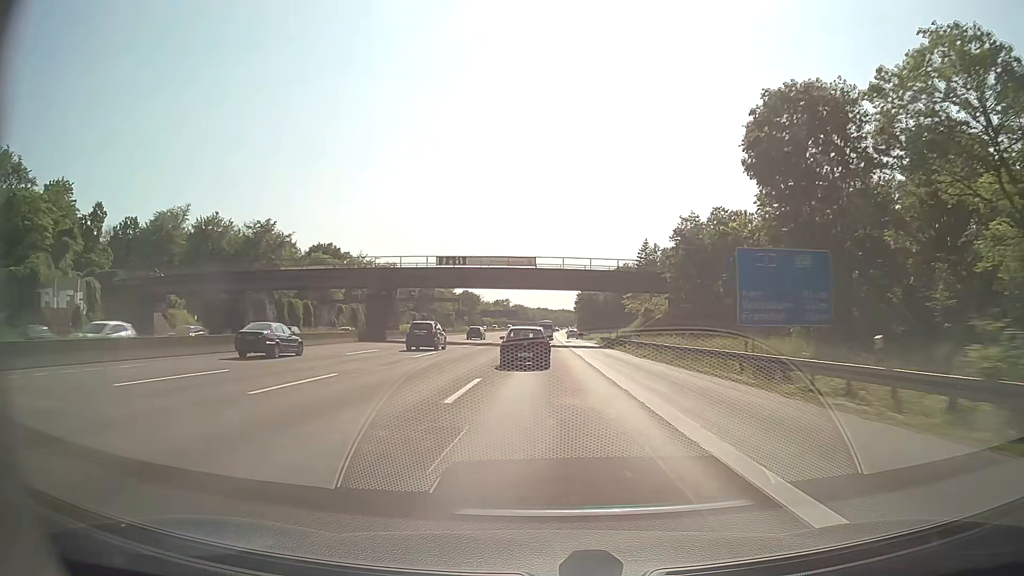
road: motorway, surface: asphalt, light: Day
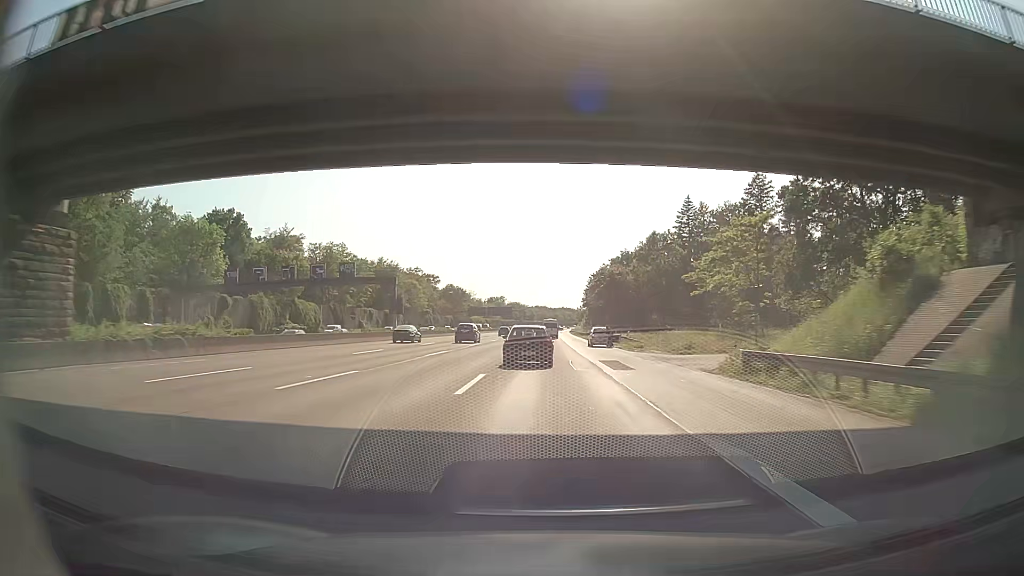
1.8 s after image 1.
(-0.1, +52.2) m; 0°
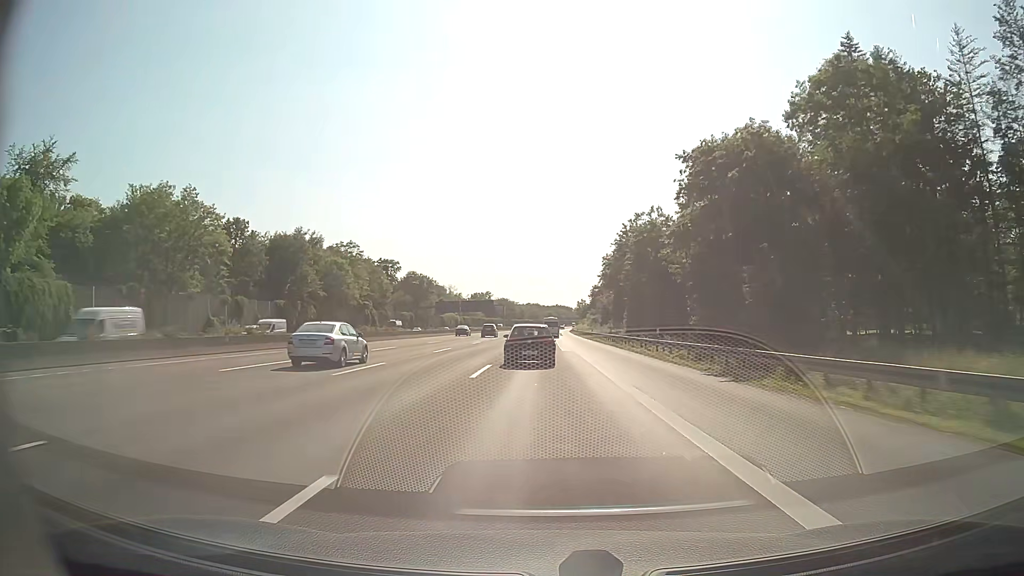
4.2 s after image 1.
(+0.4, +68.3) m; +1°
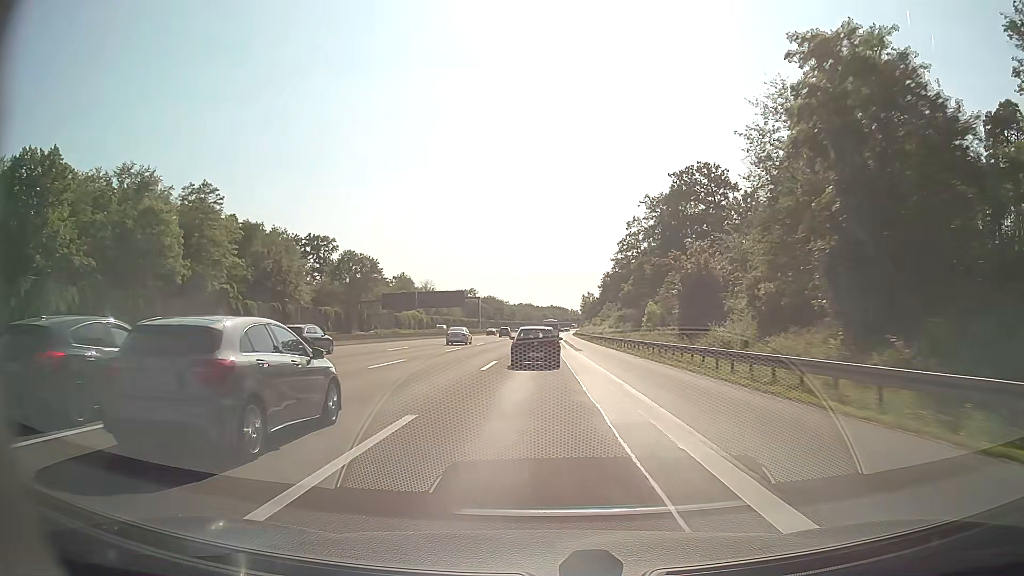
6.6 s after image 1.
(+0.2, +67.3) m; 0°
(0, +10) (0, +20) (0, +30) (0, +40) (0, +50) (0, +60) (0, +70) (-1, +80) (-1, +90) (-1, +100) m
